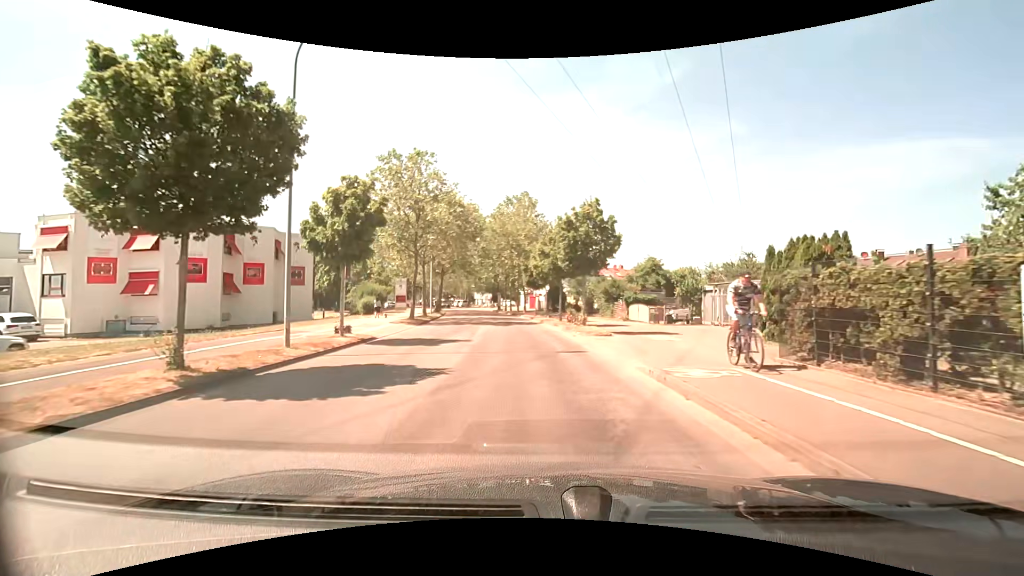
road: tertiary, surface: asphalt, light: Day
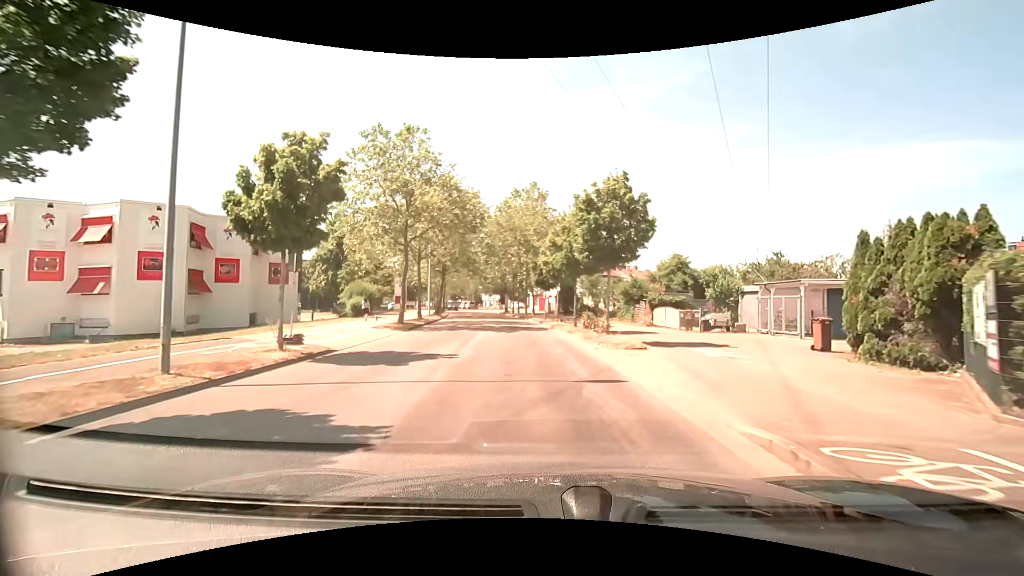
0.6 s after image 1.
(0.0, +4.7) m; -2°
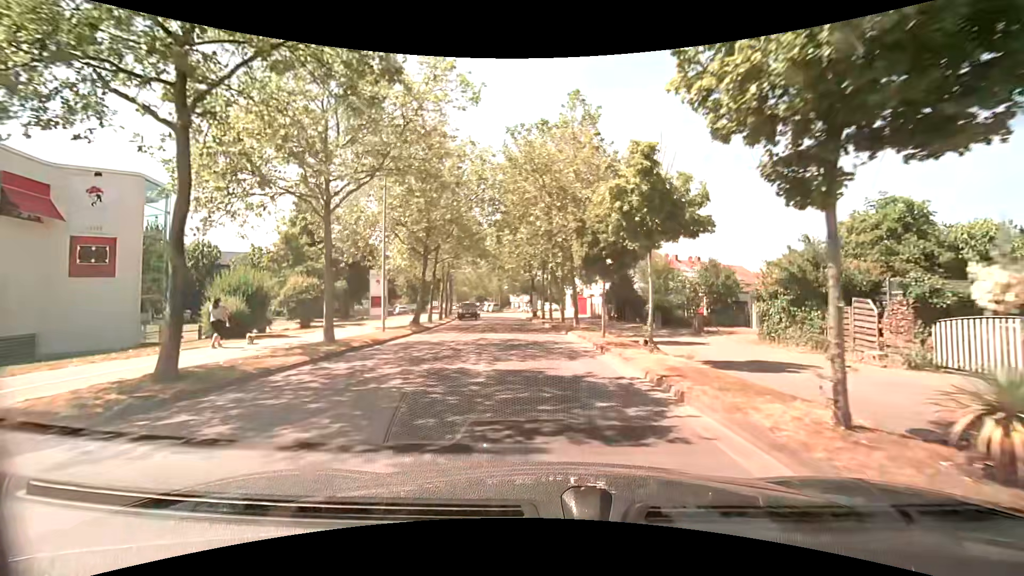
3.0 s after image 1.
(-0.5, +19.5) m; -2°
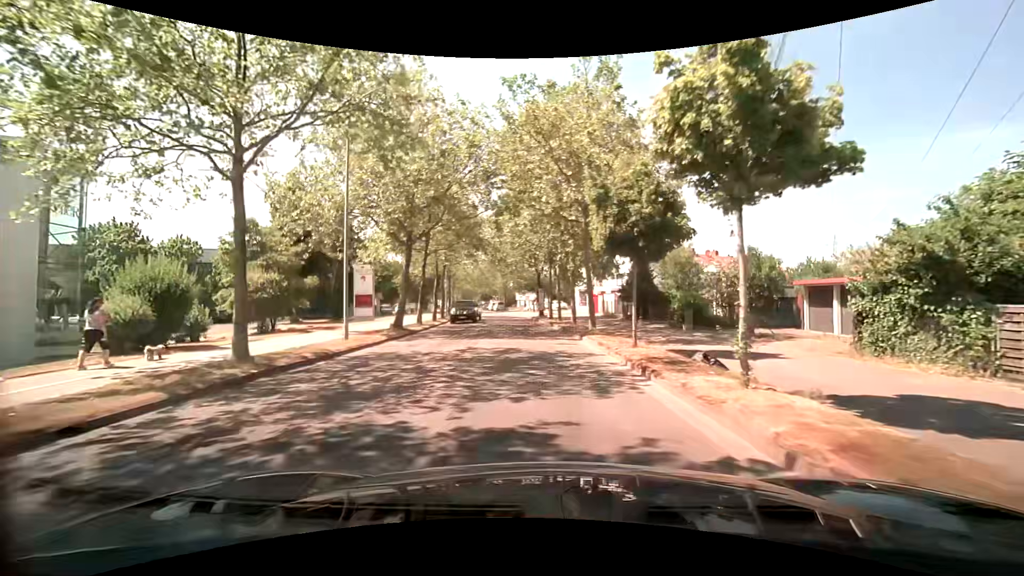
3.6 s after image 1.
(-0.1, +5.0) m; -1°
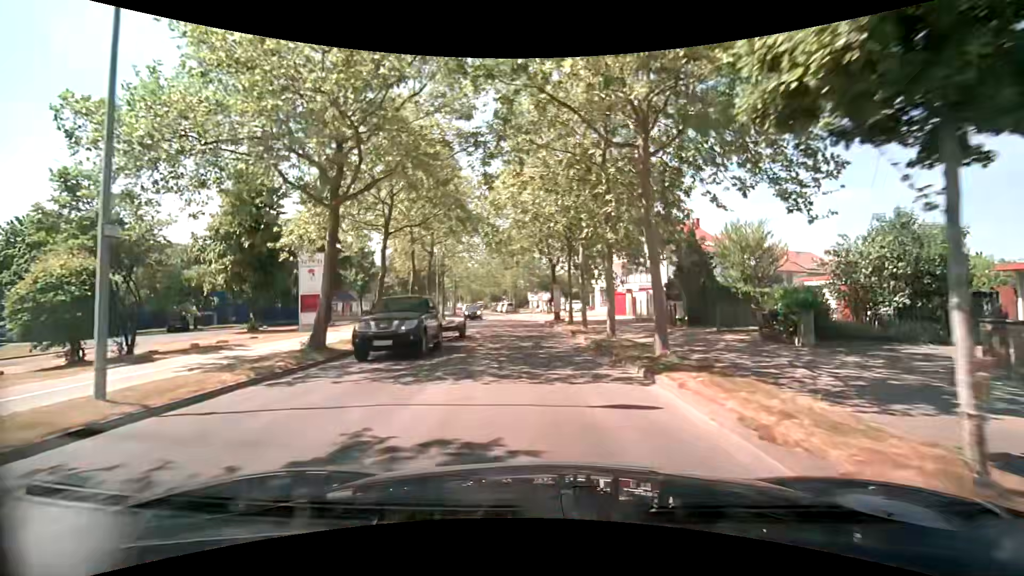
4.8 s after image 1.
(-0.2, +10.3) m; -2°
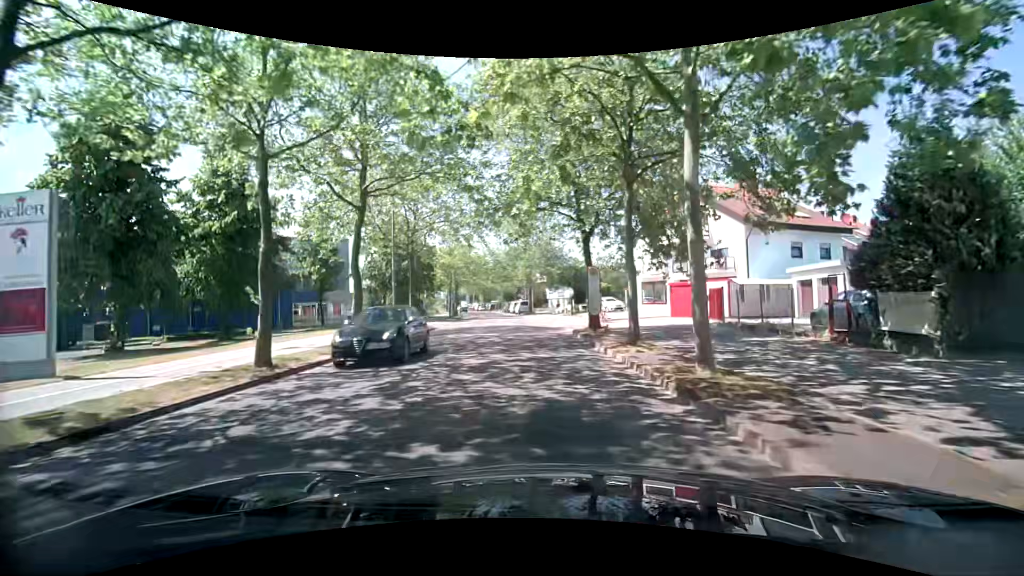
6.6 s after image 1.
(-0.4, +16.0) m; -2°
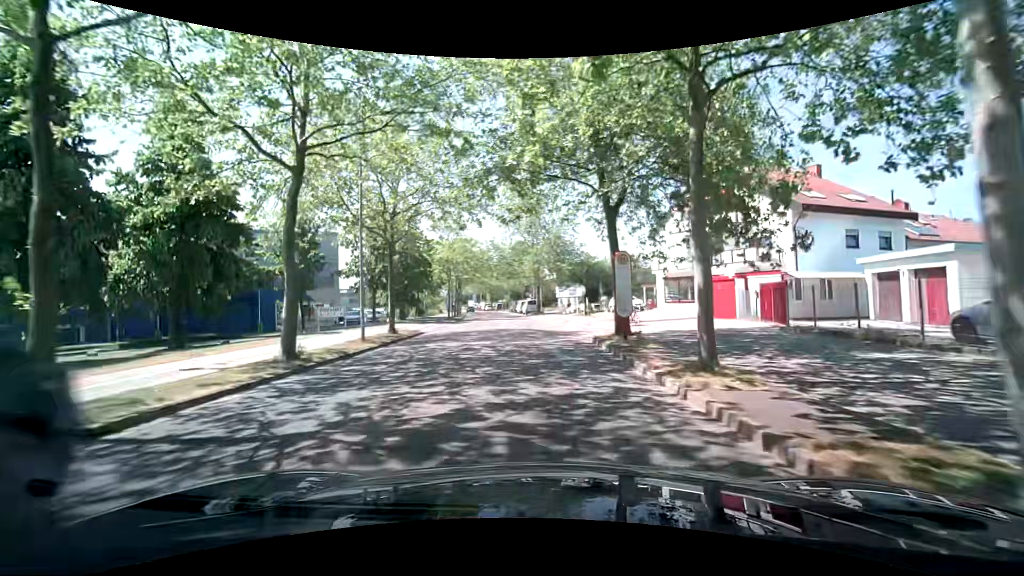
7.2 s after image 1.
(-0.1, +5.5) m; -1°
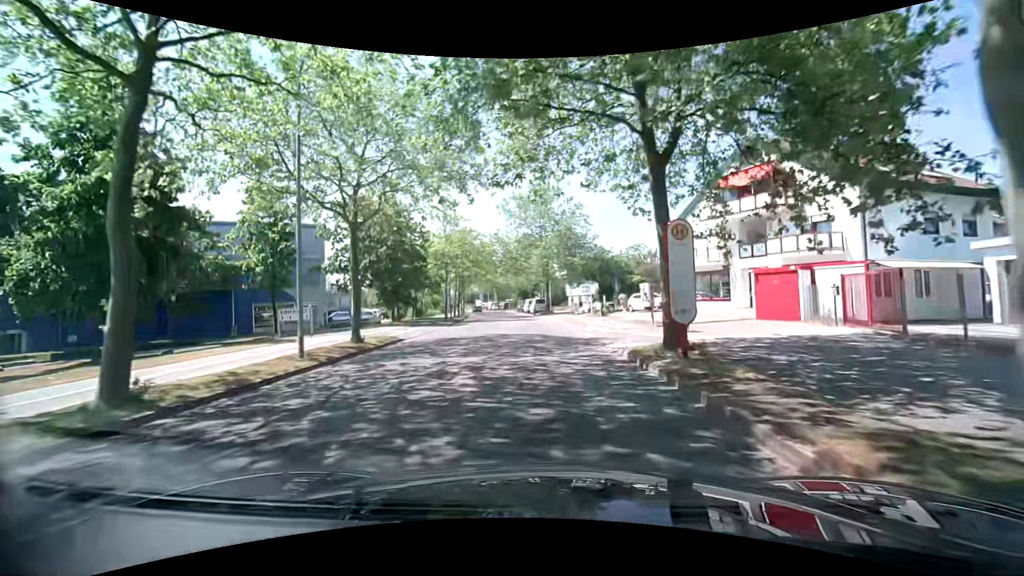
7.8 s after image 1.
(0.0, +5.5) m; 0°
(0, +10) (-1, +20) (-1, +30) (-2, +40) (-3, +50) (-4, +60) (-5, +70) (-7, +80) (-9, +89) (-11, +99) m
